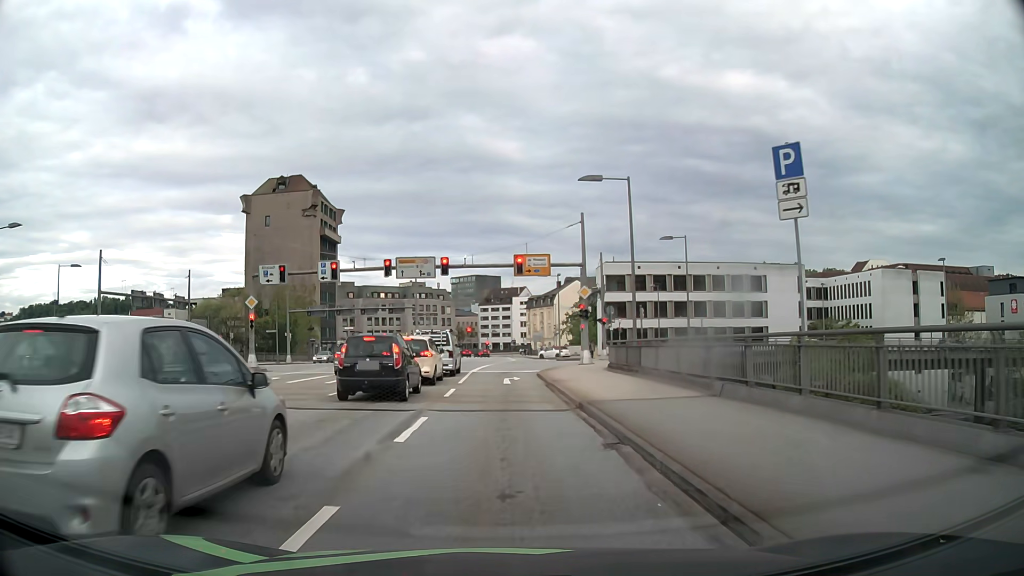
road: primary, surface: asphalt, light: Day
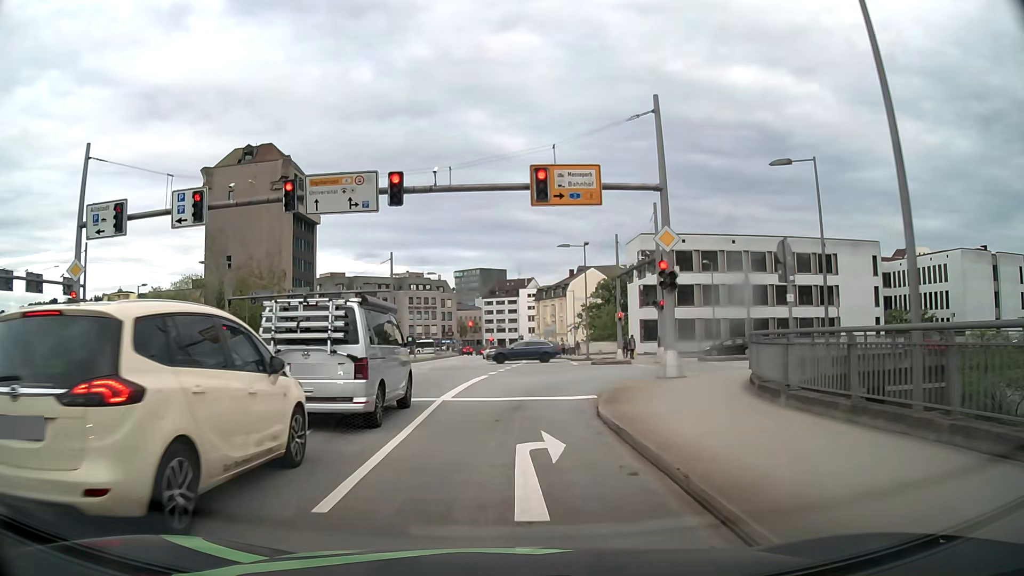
(0.0, +18.2) m; 0°
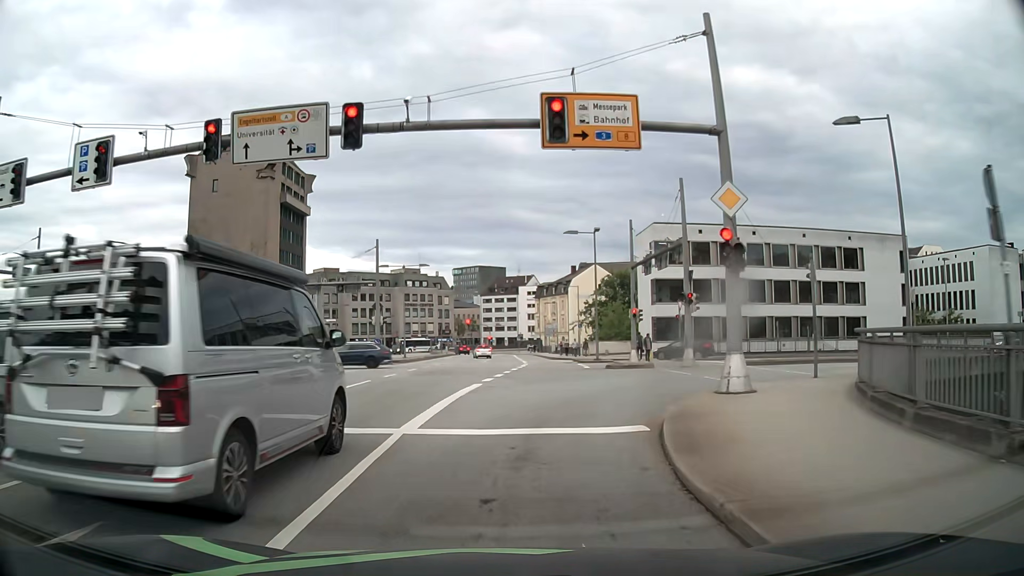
(0.0, +5.7) m; -1°
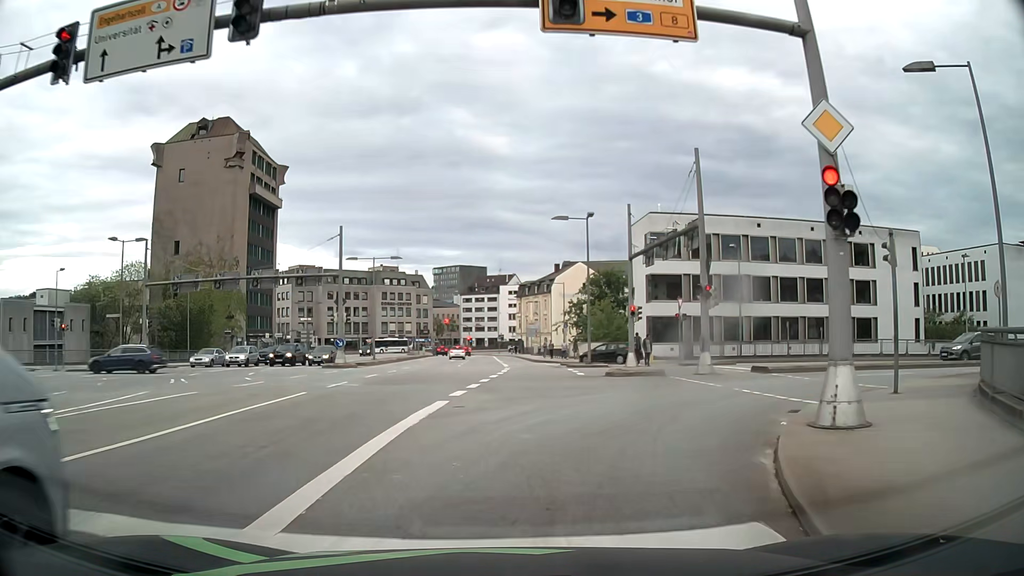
(+0.1, +5.4) m; +1°
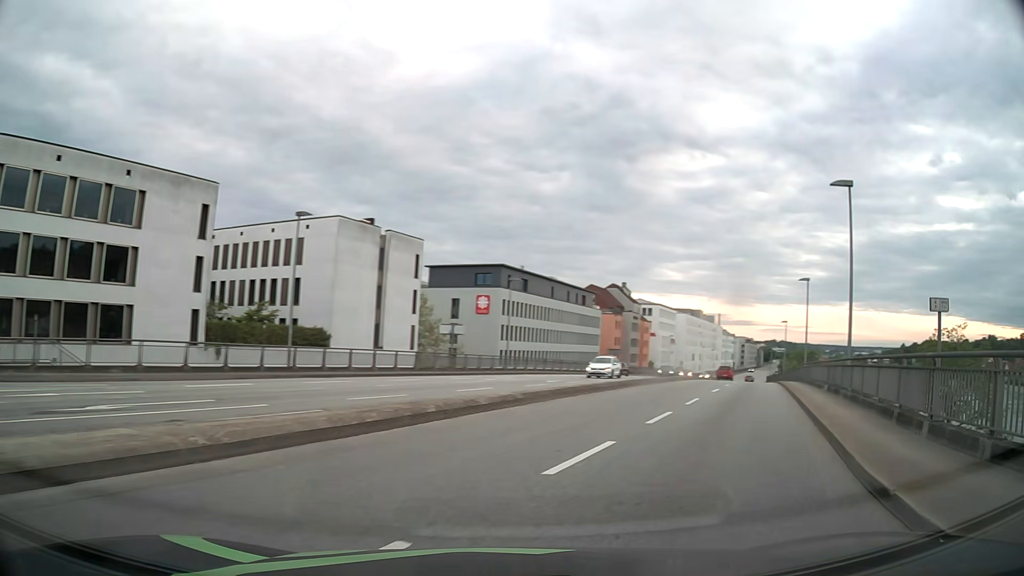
(+9.5, +19.2) m; +65°
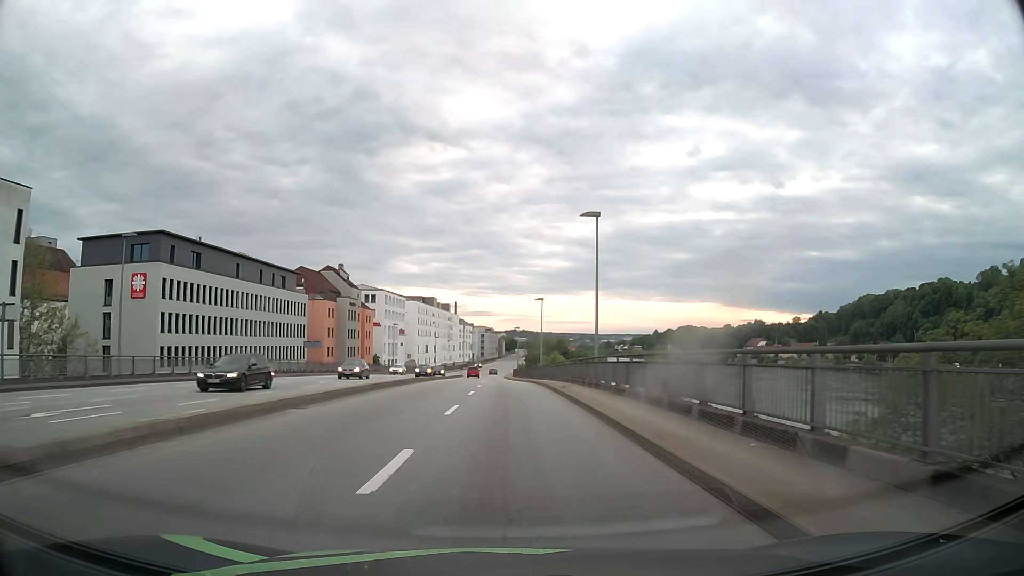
(+7.2, +21.0) m; +23°
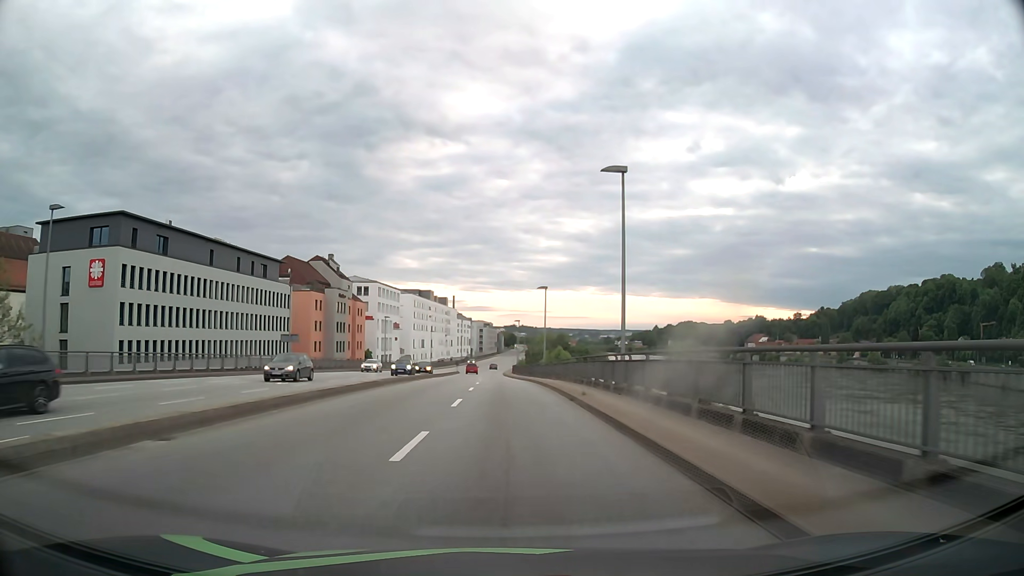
(0.0, +7.3) m; 0°
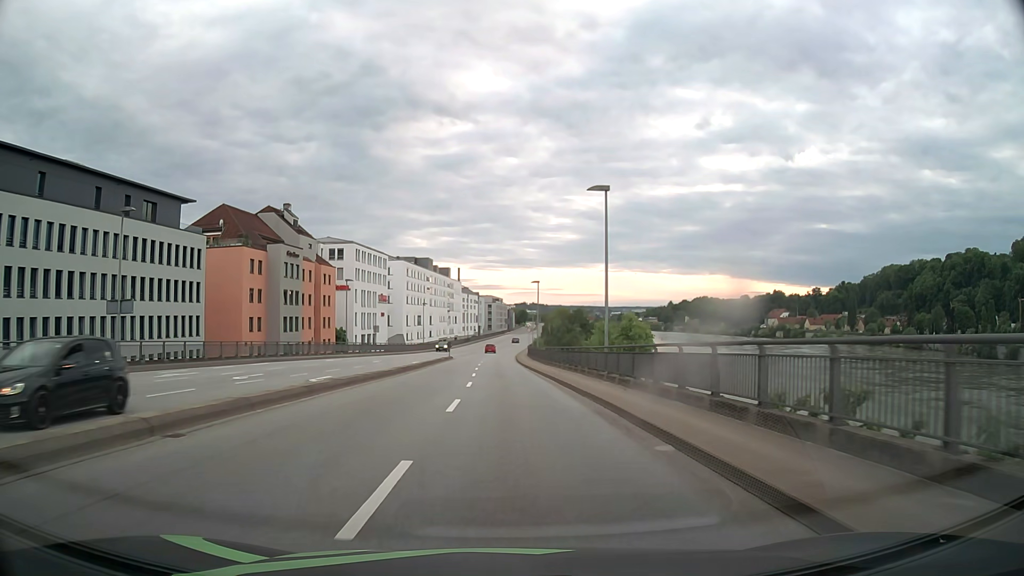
(-0.3, +30.7) m; -1°
(0, +10) (0, +20) (0, +30) (0, +40) (-1, +50) (-1, +60) (-1, +70) (-1, +80) (-1, +90) (0, +100) m
